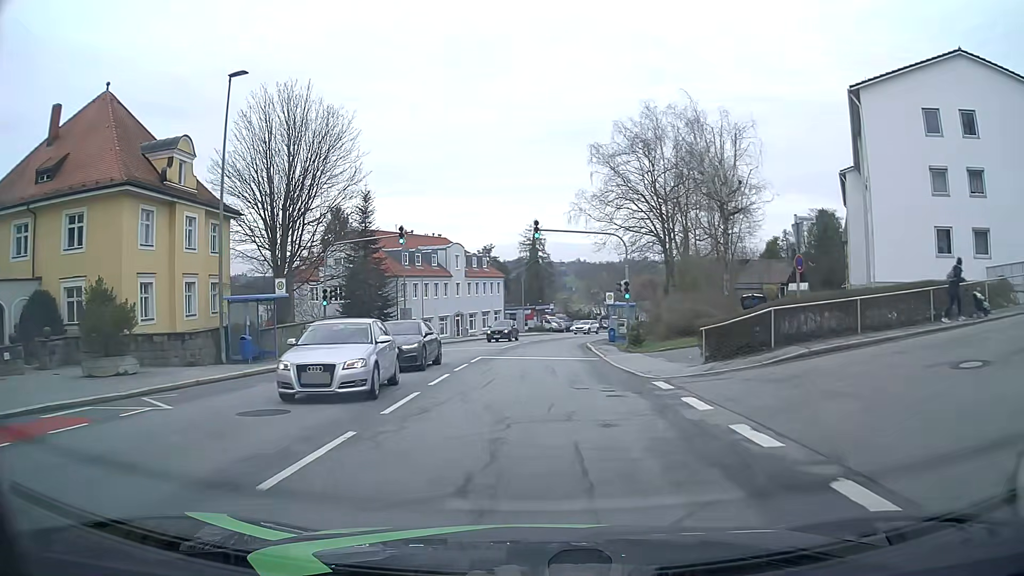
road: tertiary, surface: asphalt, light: Day
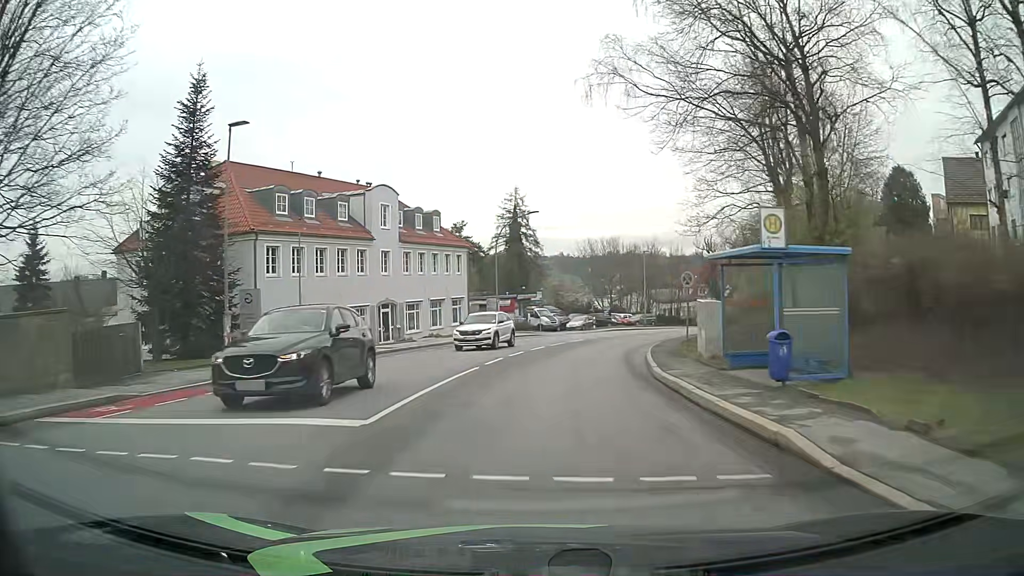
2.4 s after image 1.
(0.0, +28.4) m; +1°
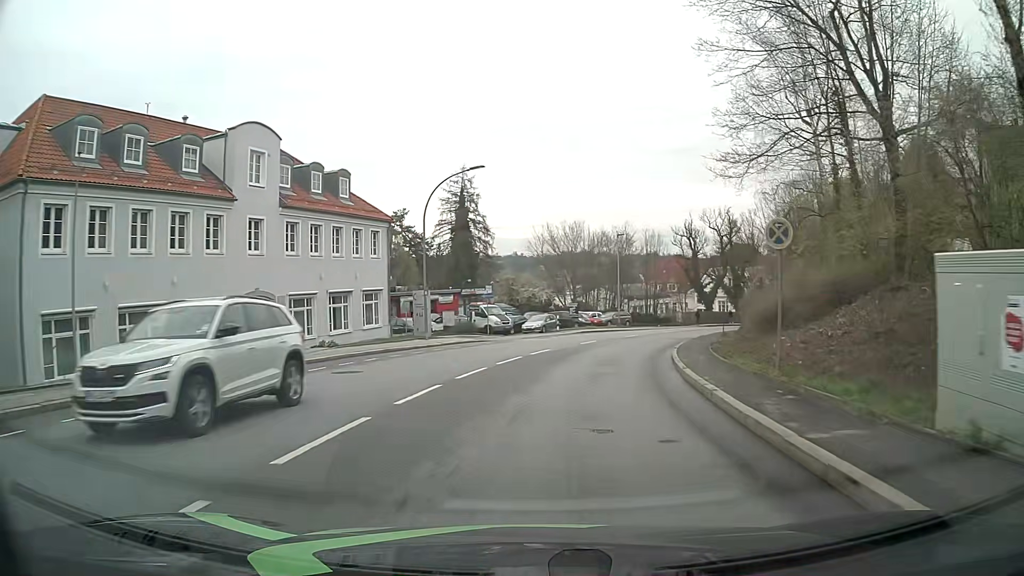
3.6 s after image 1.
(+0.4, +14.1) m; +3°
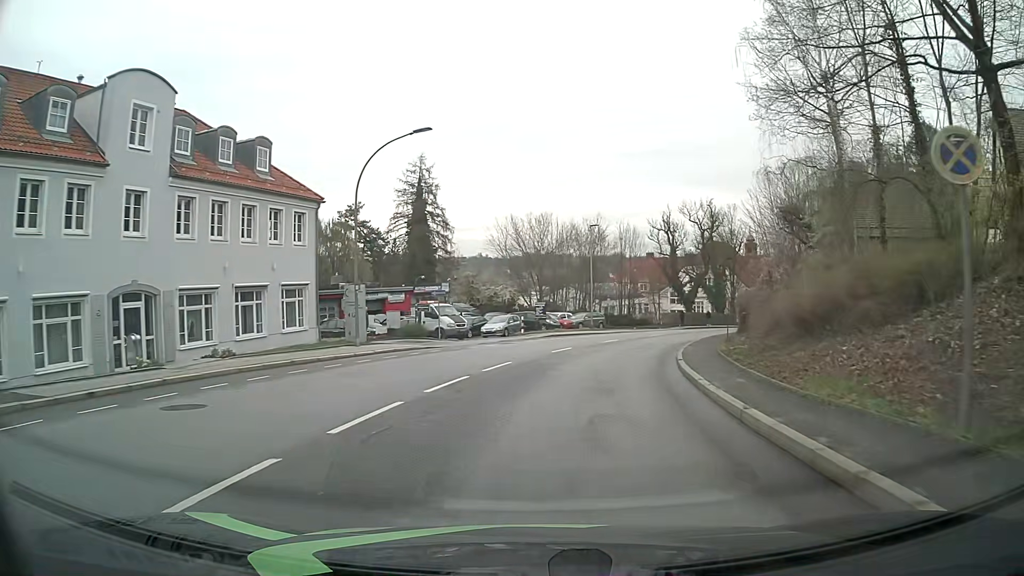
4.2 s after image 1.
(+0.3, +7.1) m; +3°
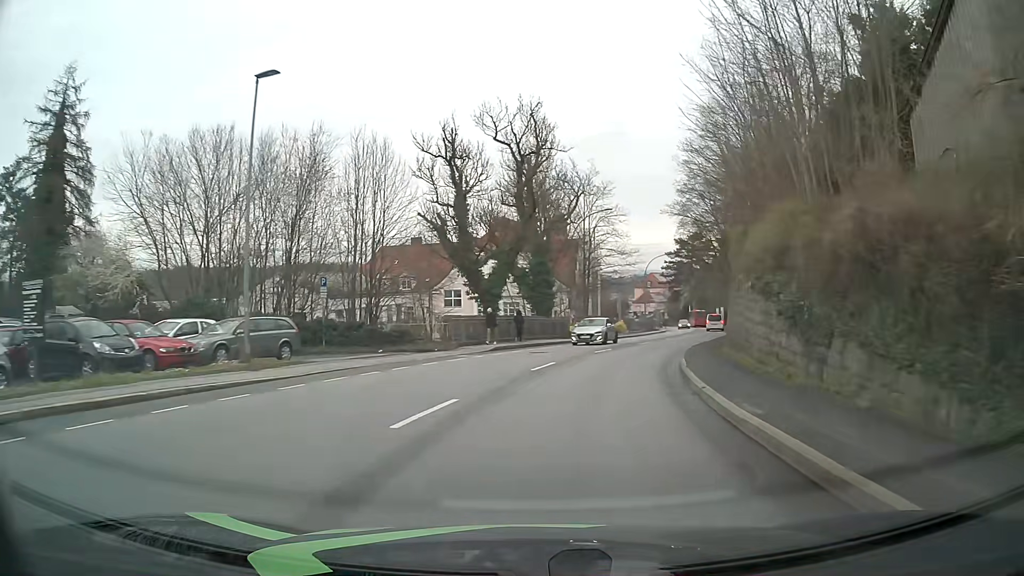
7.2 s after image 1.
(+6.0, +35.0) m; +20°
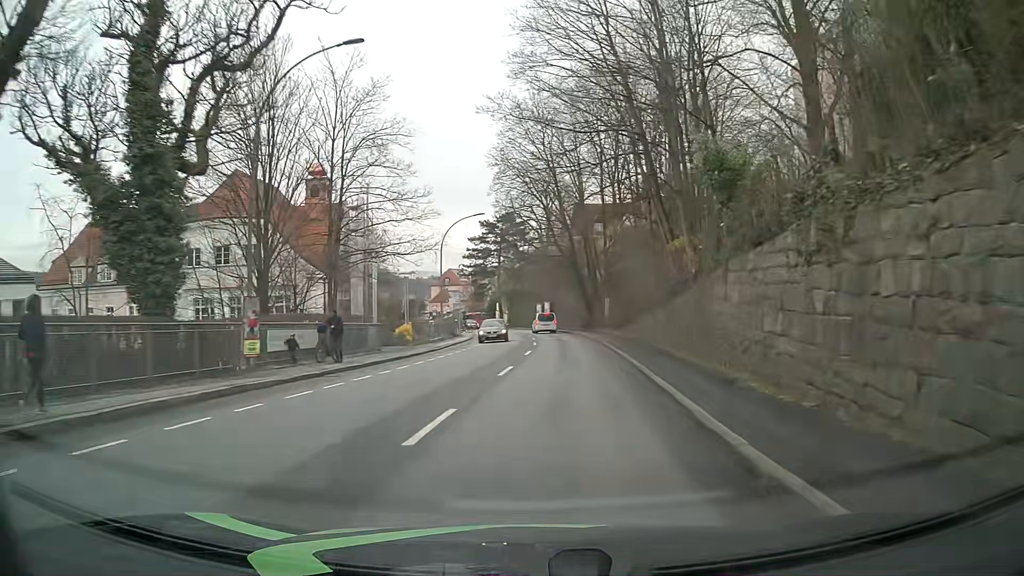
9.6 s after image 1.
(+4.4, +29.0) m; +17°
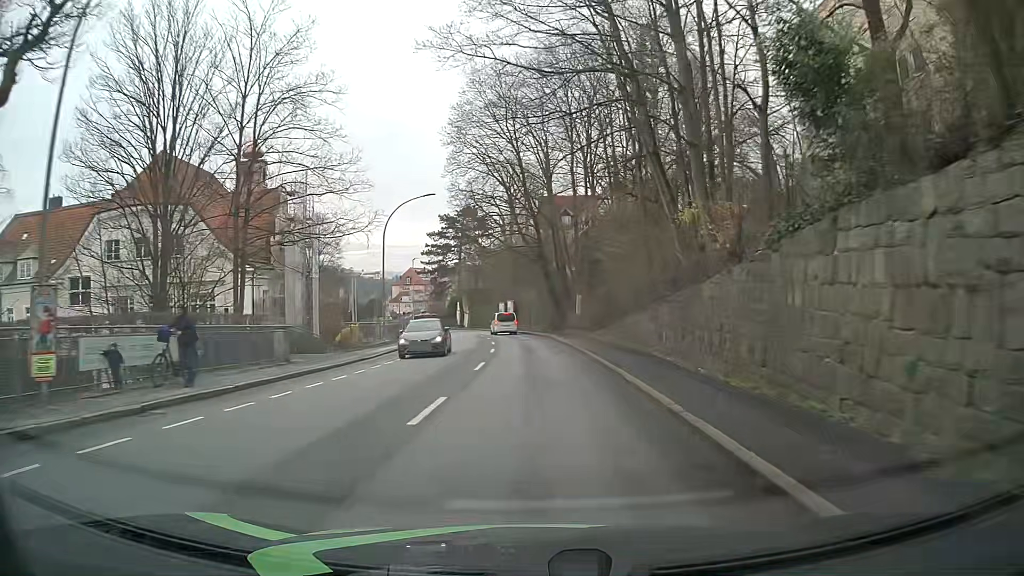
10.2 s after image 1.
(+0.2, +7.5) m; +3°
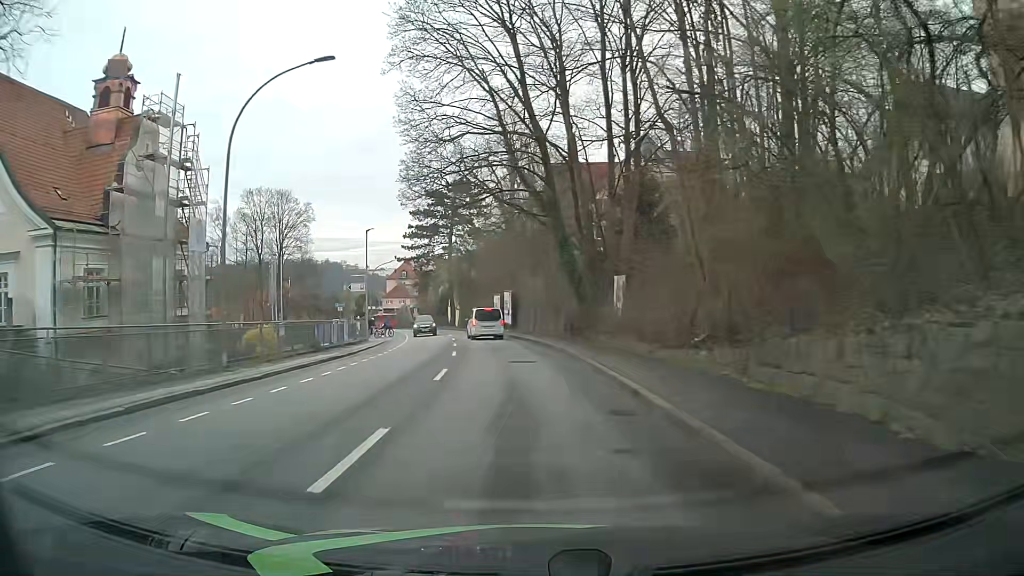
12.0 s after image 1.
(+0.3, +21.3) m; 0°
